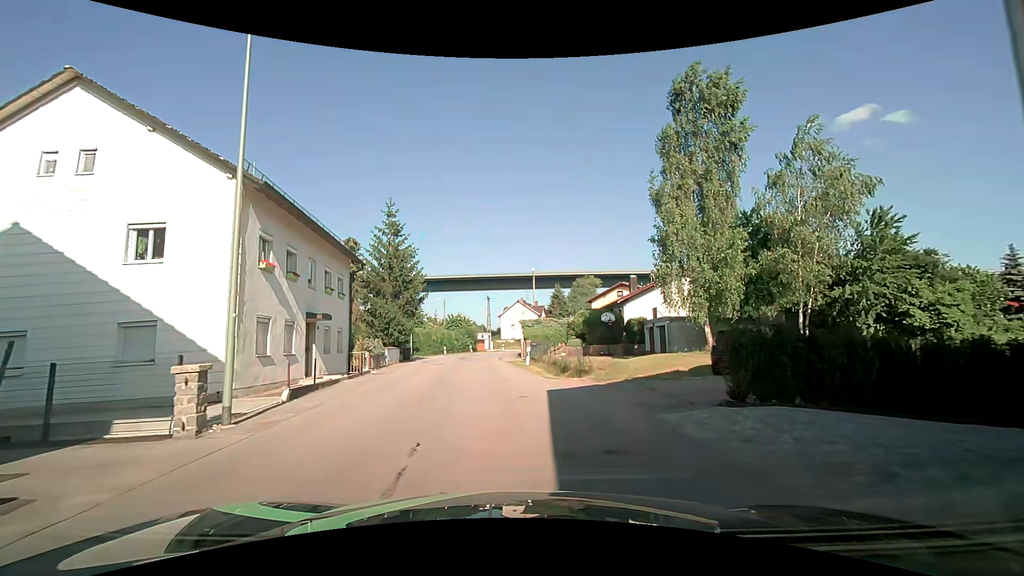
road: unclassified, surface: asphalt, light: Day
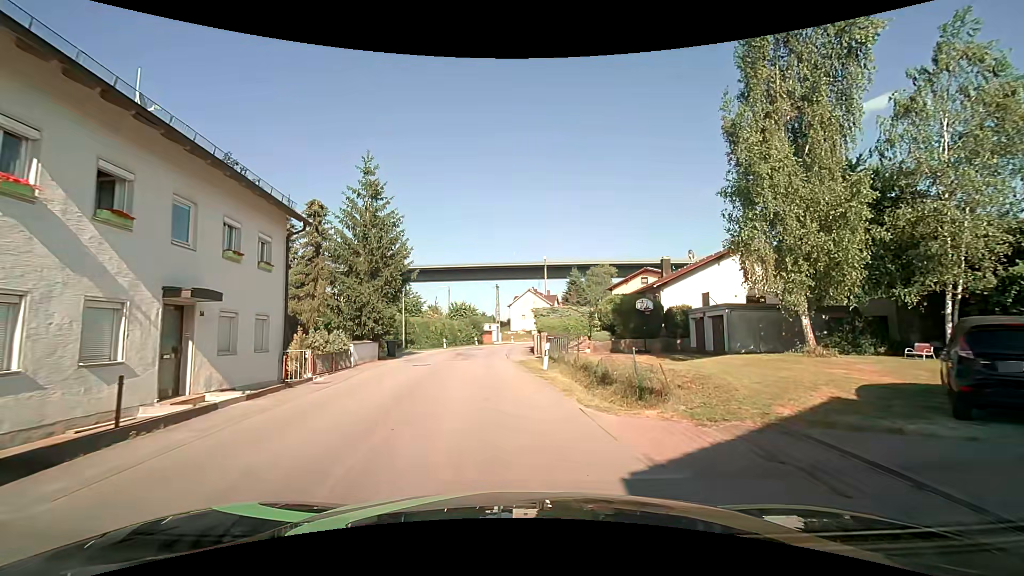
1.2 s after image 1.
(-0.1, +8.1) m; 0°
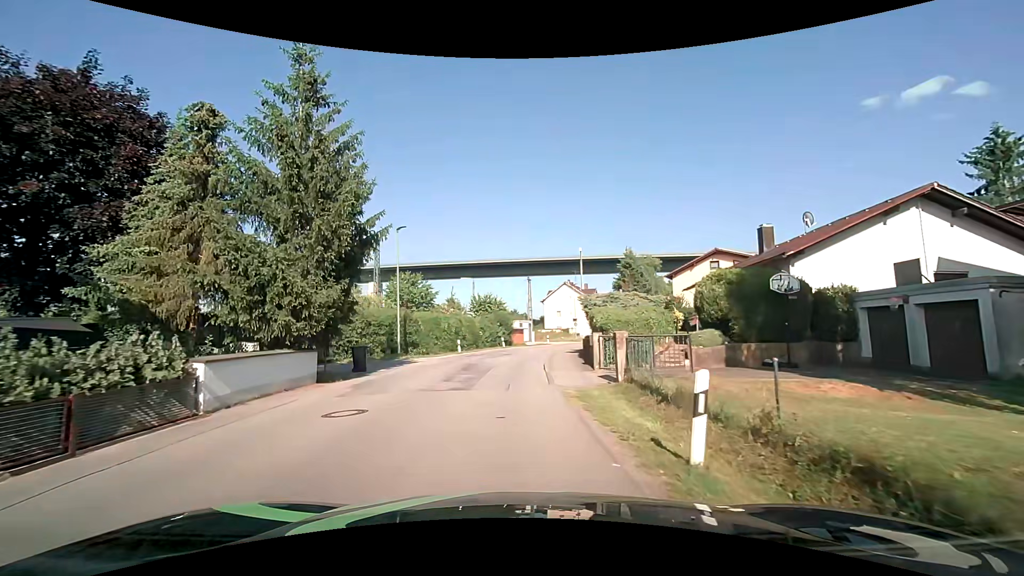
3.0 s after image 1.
(-0.5, +12.7) m; -5°
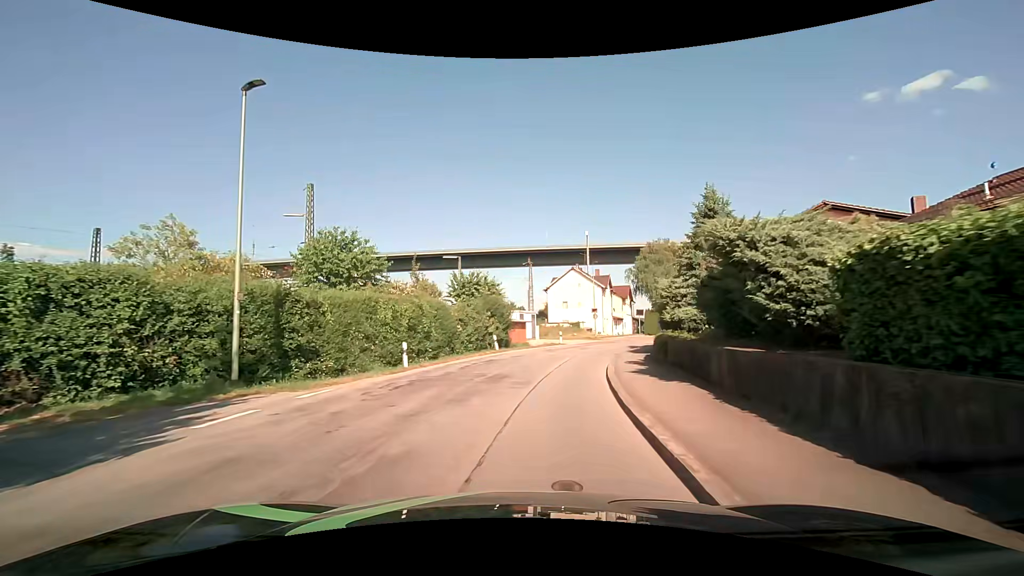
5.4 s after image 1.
(-0.3, +18.3) m; 0°
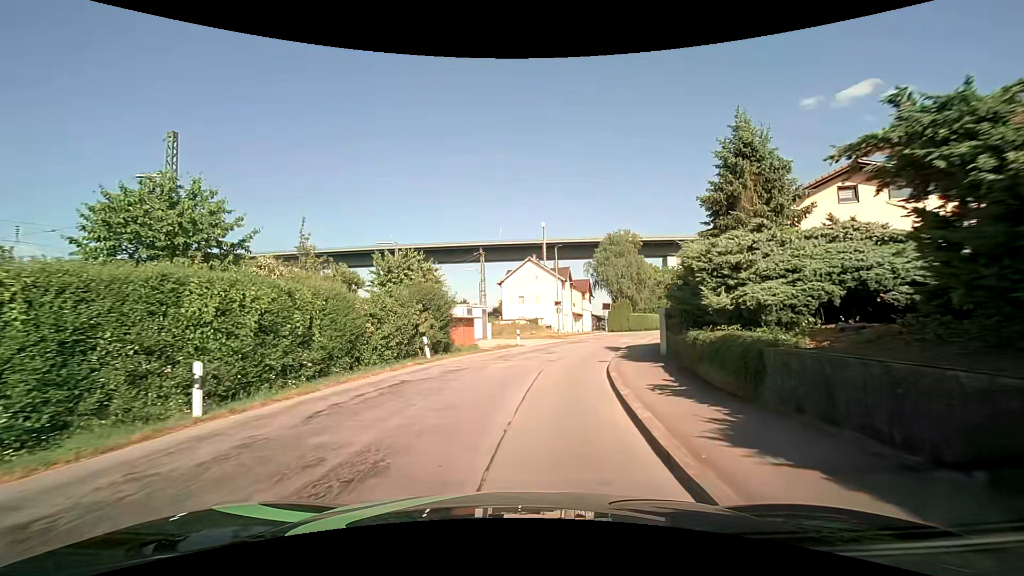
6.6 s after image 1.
(+0.5, +9.2) m; +5°
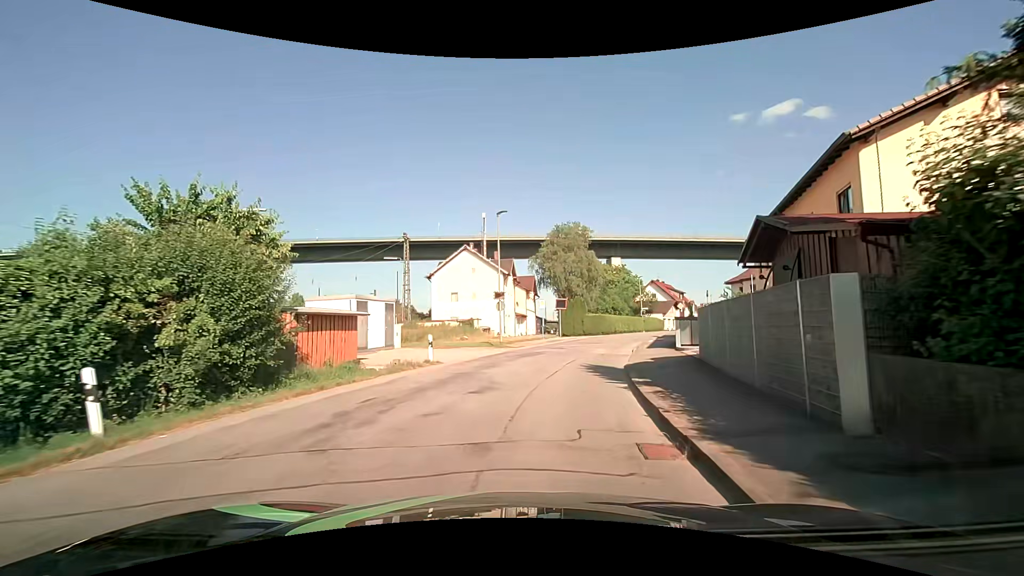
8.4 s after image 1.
(+0.9, +13.9) m; +7°
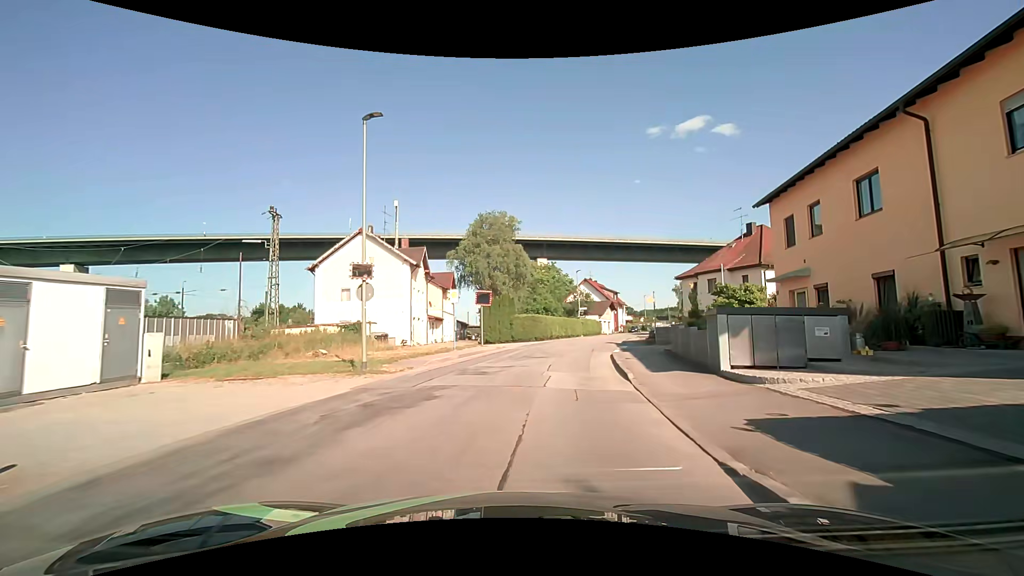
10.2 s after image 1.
(+1.1, +13.8) m; +9°
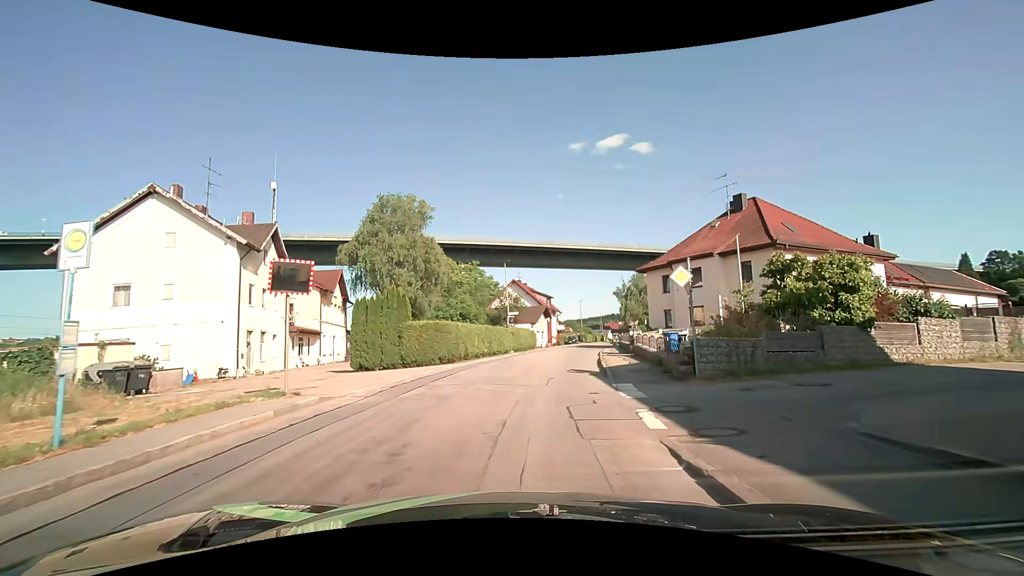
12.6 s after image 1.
(+1.7, +18.0) m; +9°
(0, +10) (+1, +20) (+3, +30) (+5, +40) (+7, +49) (+8, +59) (+9, +69) (+11, +79) (+14, +89) (+17, +98) m
